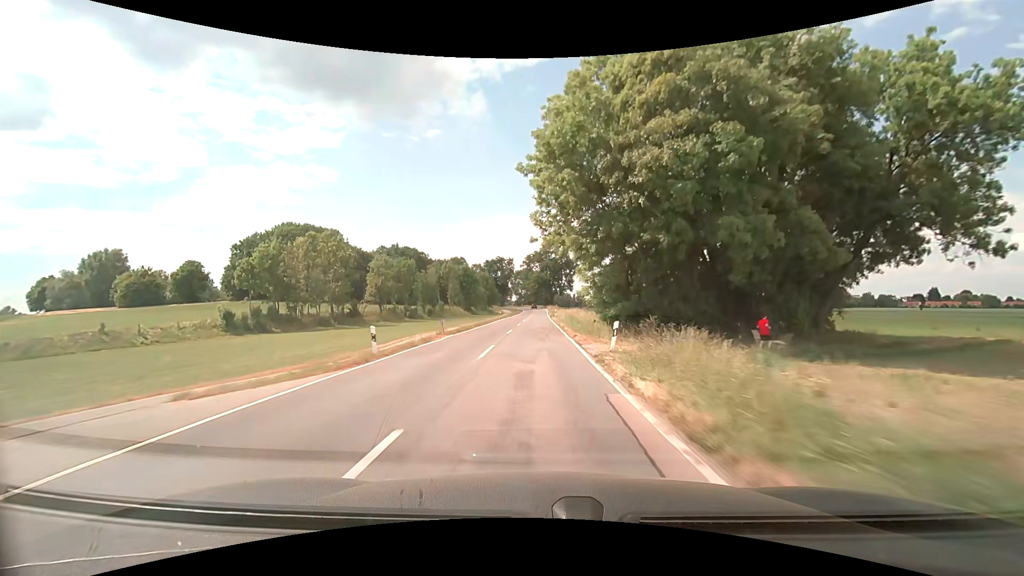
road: tertiary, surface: asphalt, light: Day
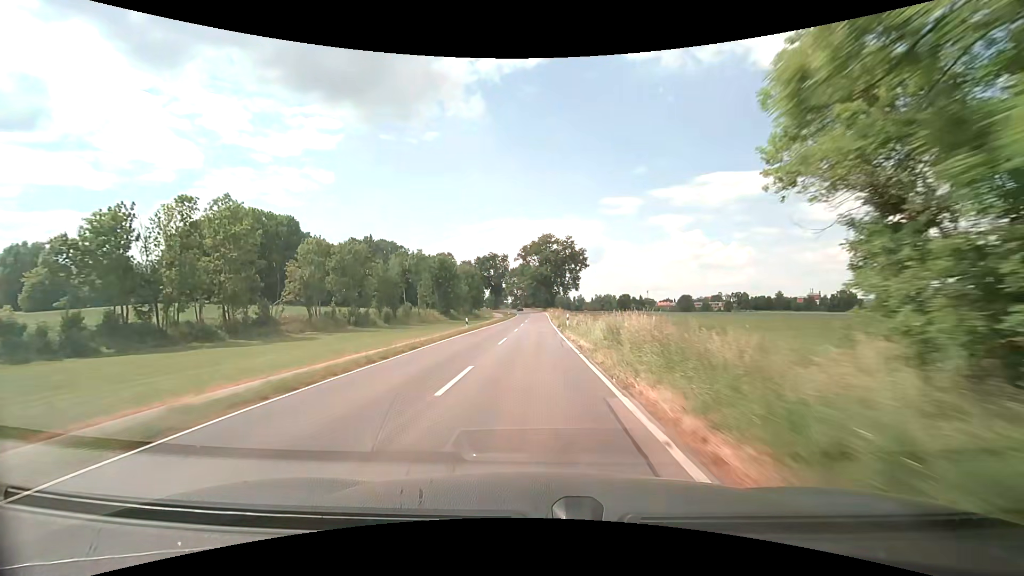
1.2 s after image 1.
(-0.1, +29.8) m; 0°
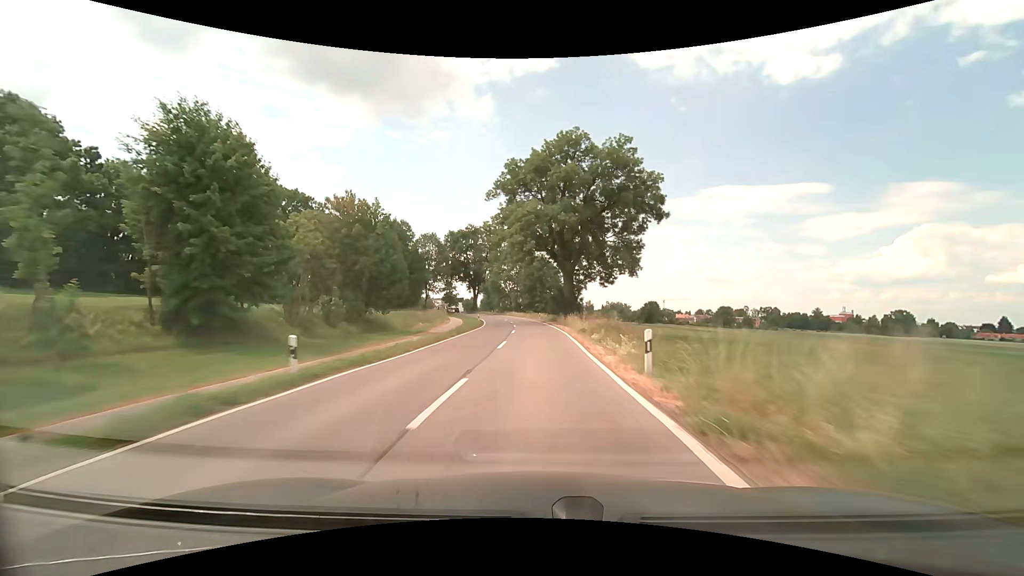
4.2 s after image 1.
(+0.8, +75.7) m; 0°
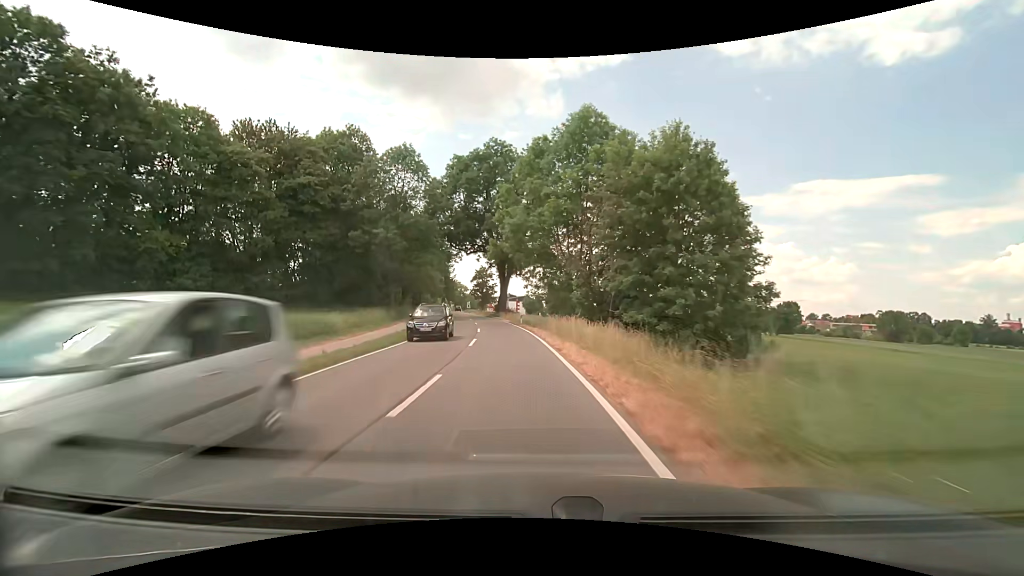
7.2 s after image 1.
(-2.1, +70.9) m; -7°
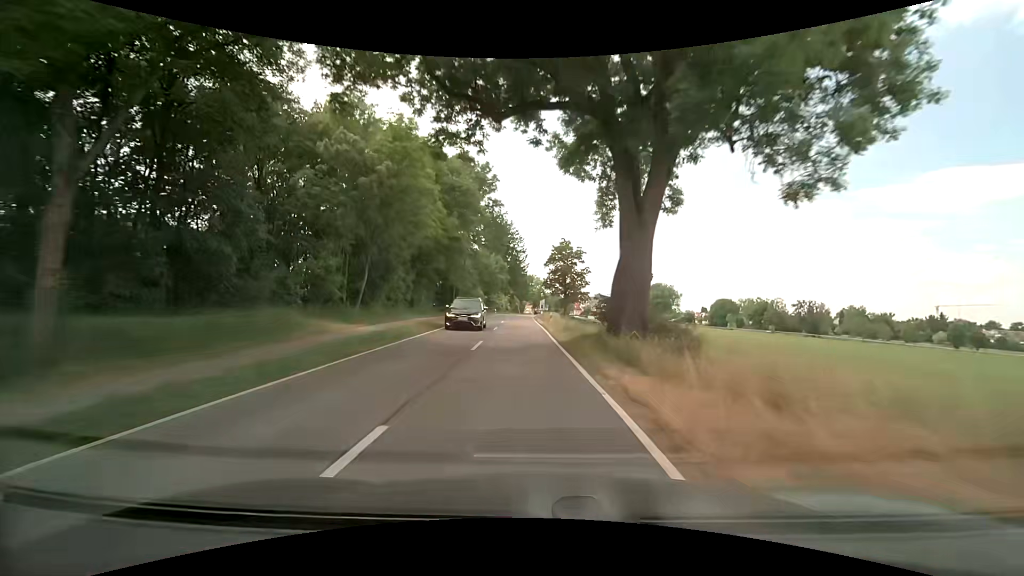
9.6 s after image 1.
(-5.2, +51.1) m; -10°
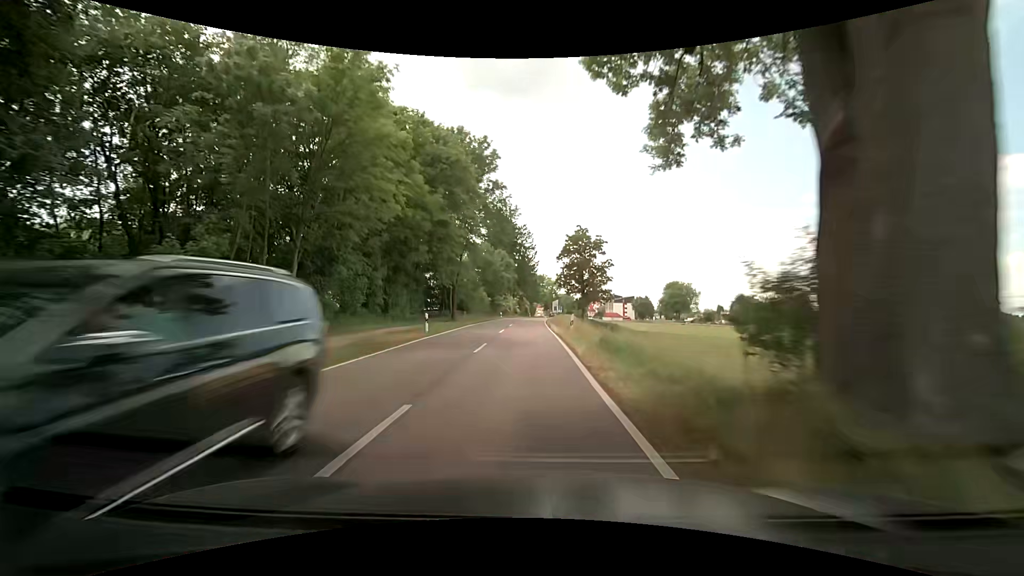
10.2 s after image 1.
(-0.2, +12.2) m; -2°
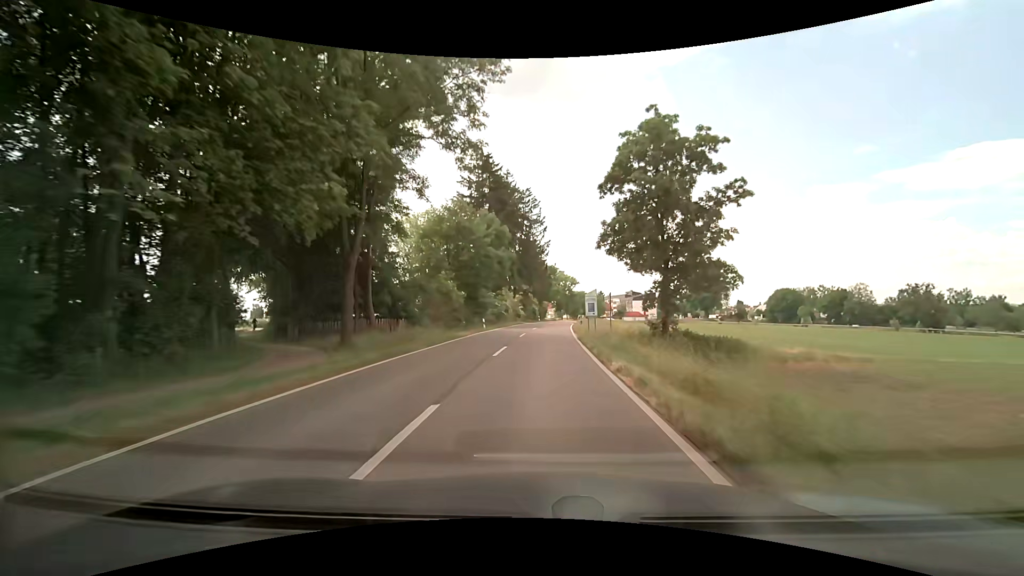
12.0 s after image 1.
(-0.7, +35.7) m; -1°
